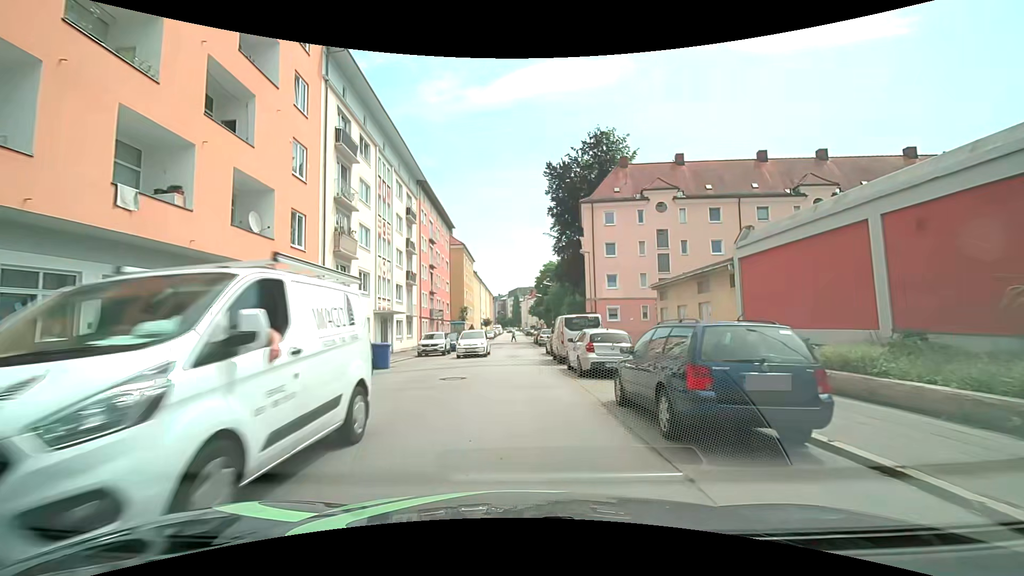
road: tertiary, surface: asphalt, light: Day
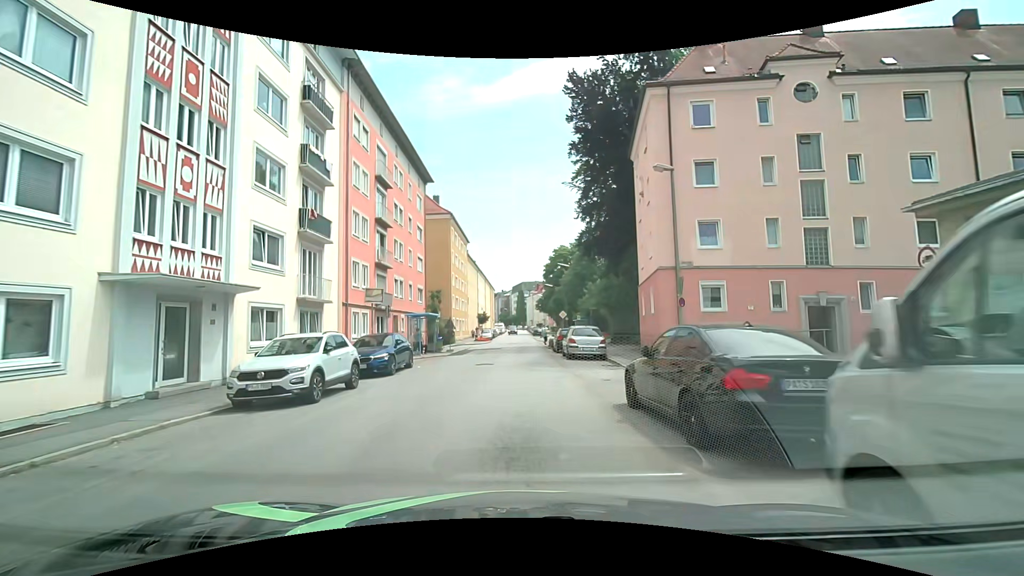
(-0.3, +21.3) m; -2°
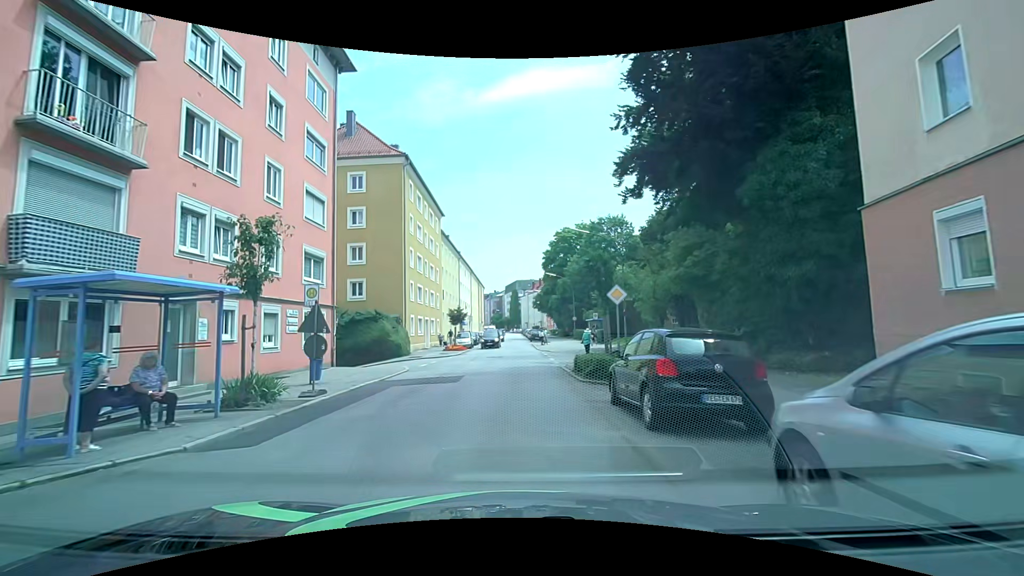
(+0.4, +21.6) m; 0°
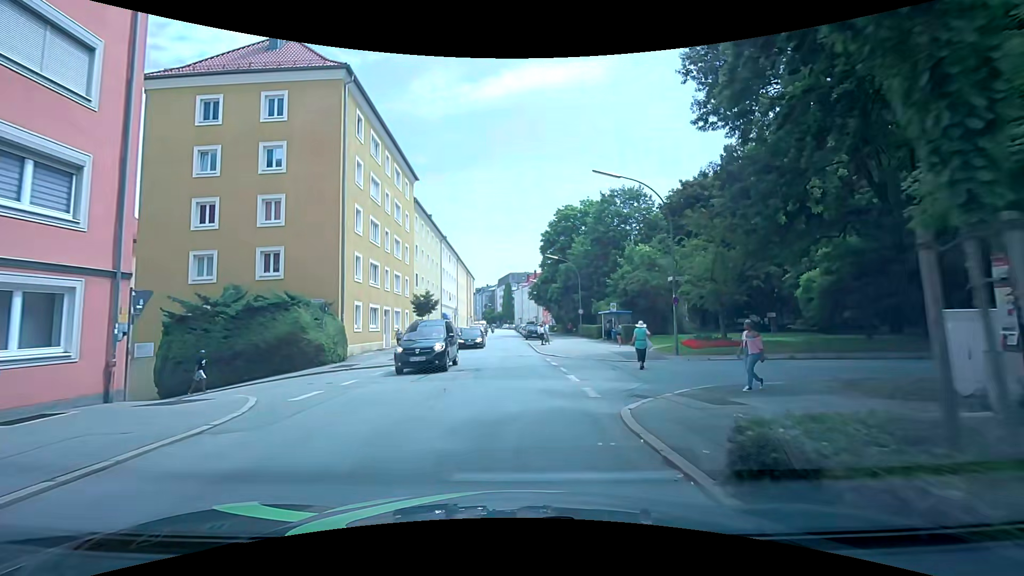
(+0.3, +12.9) m; +2°
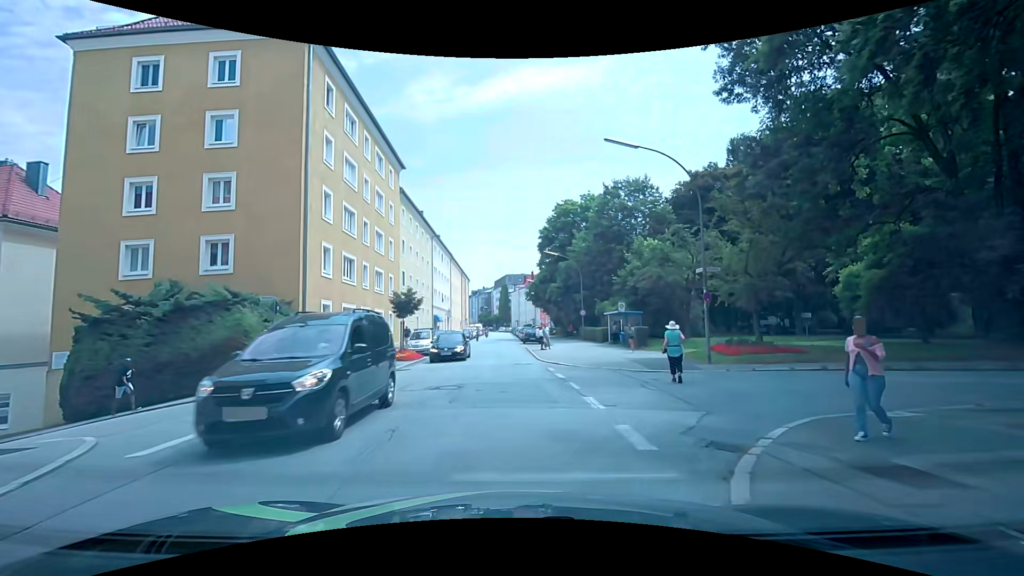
(0.0, +4.4) m; +2°
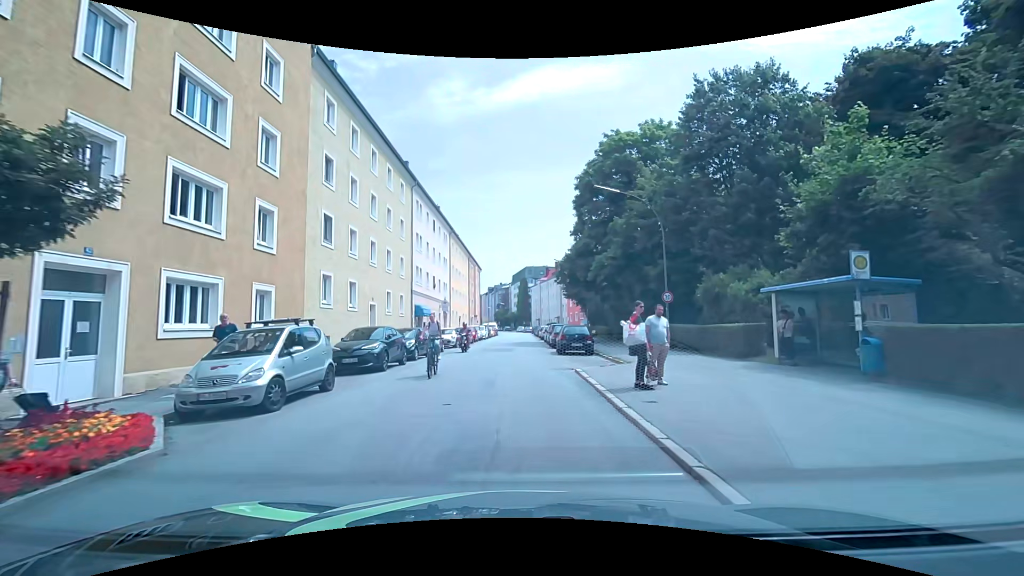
(-1.1, +22.4) m; -4°
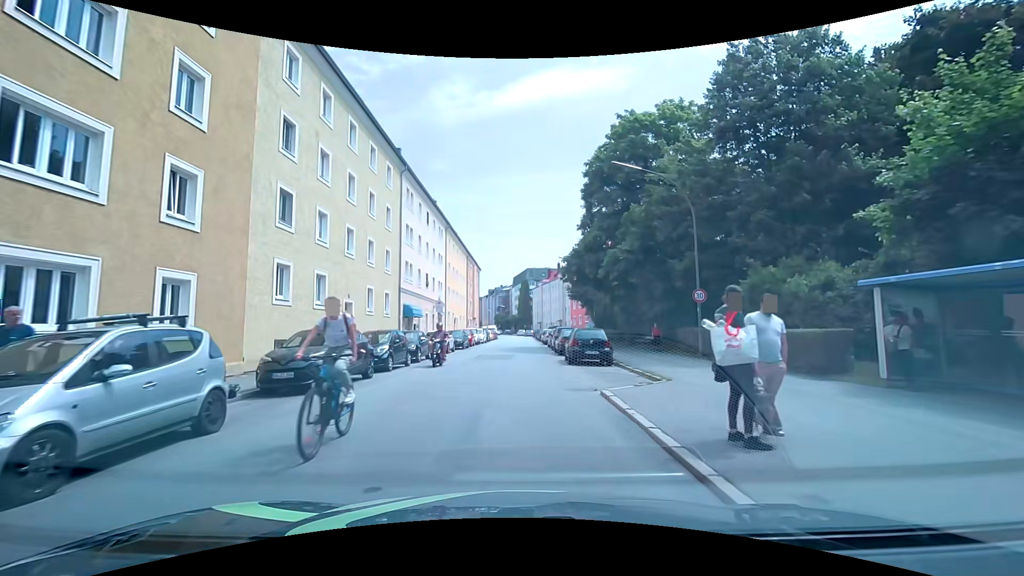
(0.0, +4.5) m; +1°
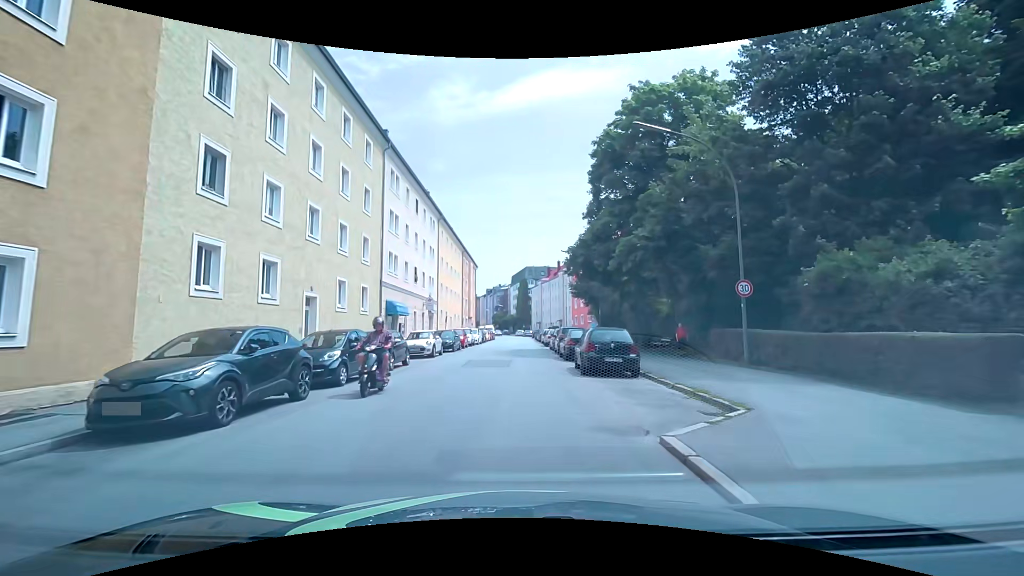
(0.0, +4.5) m; -1°
(0, +10) (0, +20) (0, +30) (+1, +40) (+1, +50) (+1, +60) (+1, +70) (+1, +80) (+1, +90) (+1, +100) m
